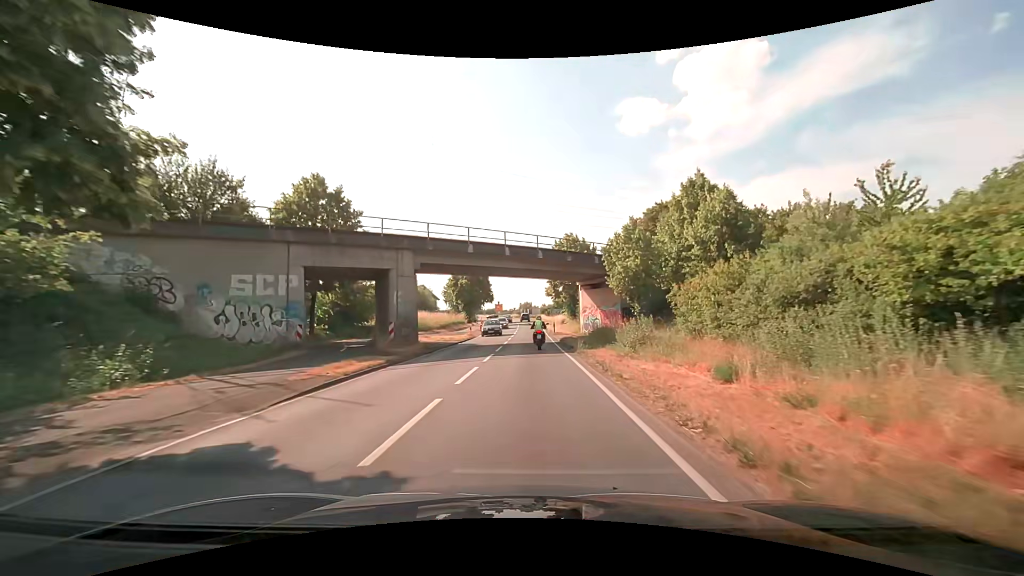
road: secondary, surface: asphalt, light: Day
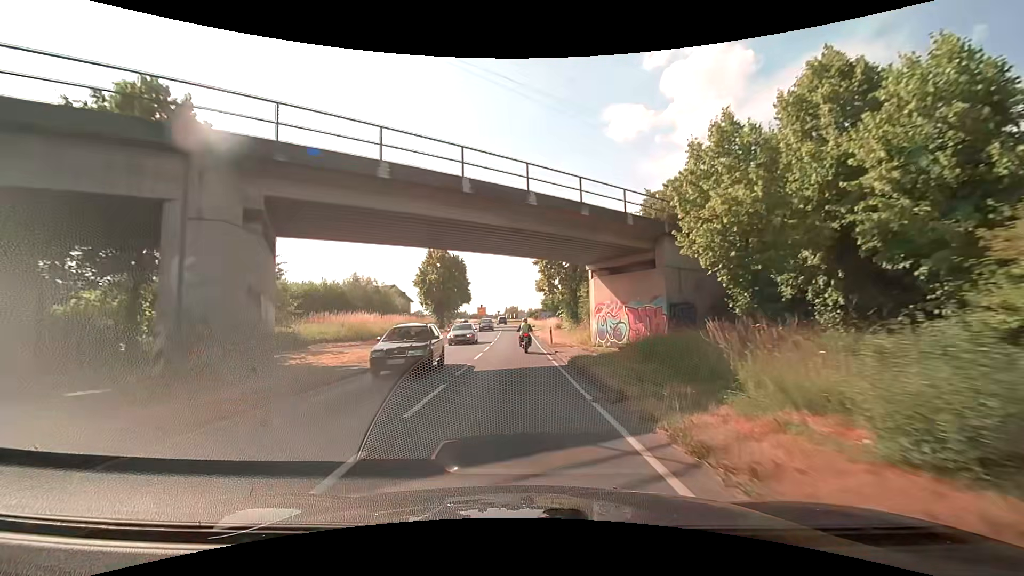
(+0.5, +15.4) m; +2°
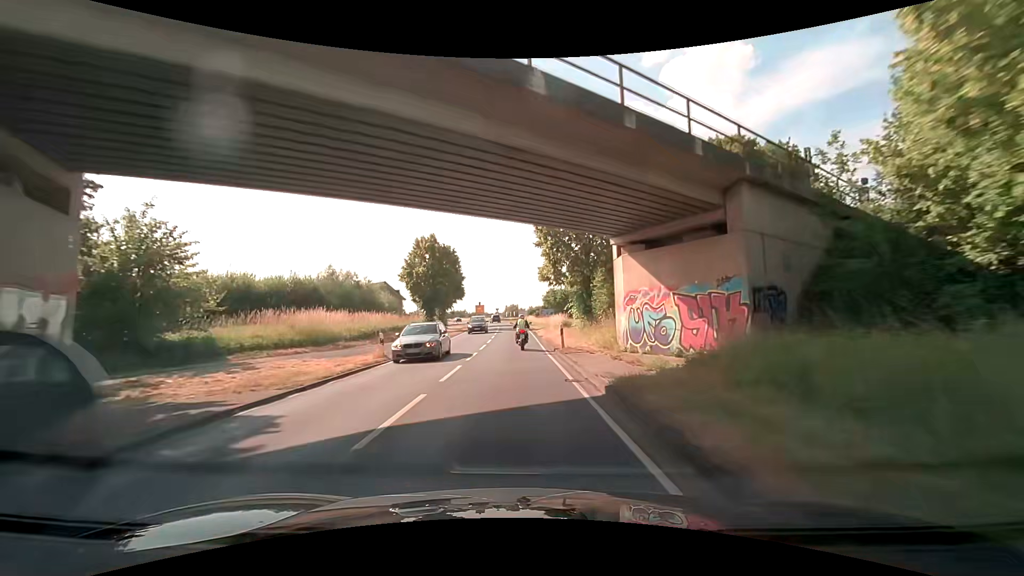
(0.0, +8.0) m; 0°
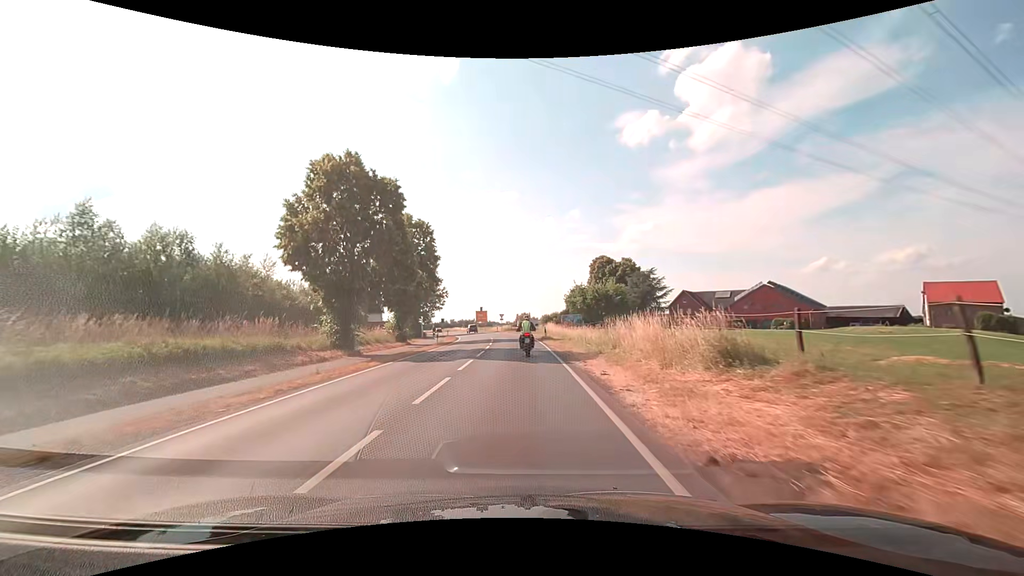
(-0.5, +33.1) m; -2°
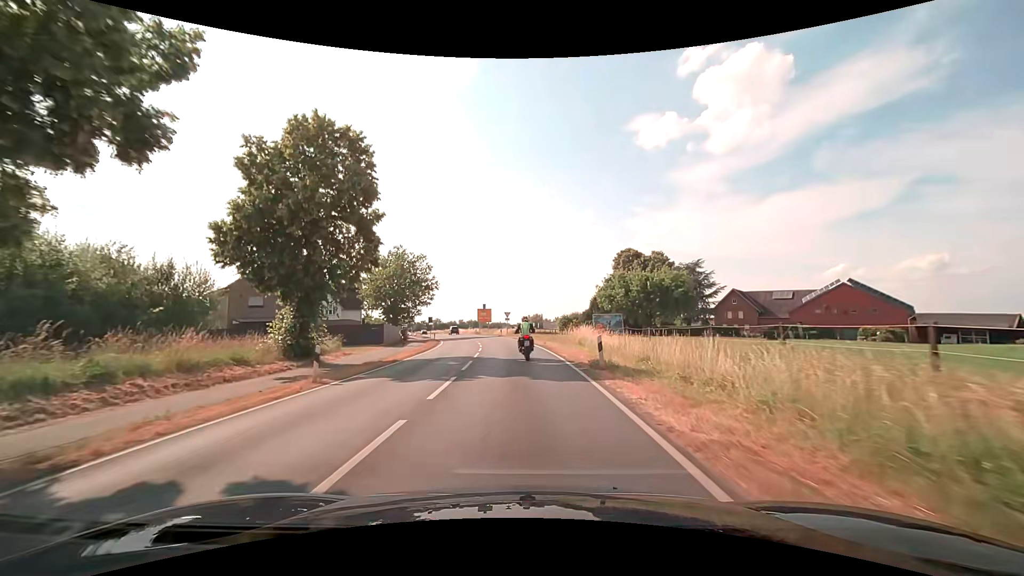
(-0.1, +23.1) m; -1°
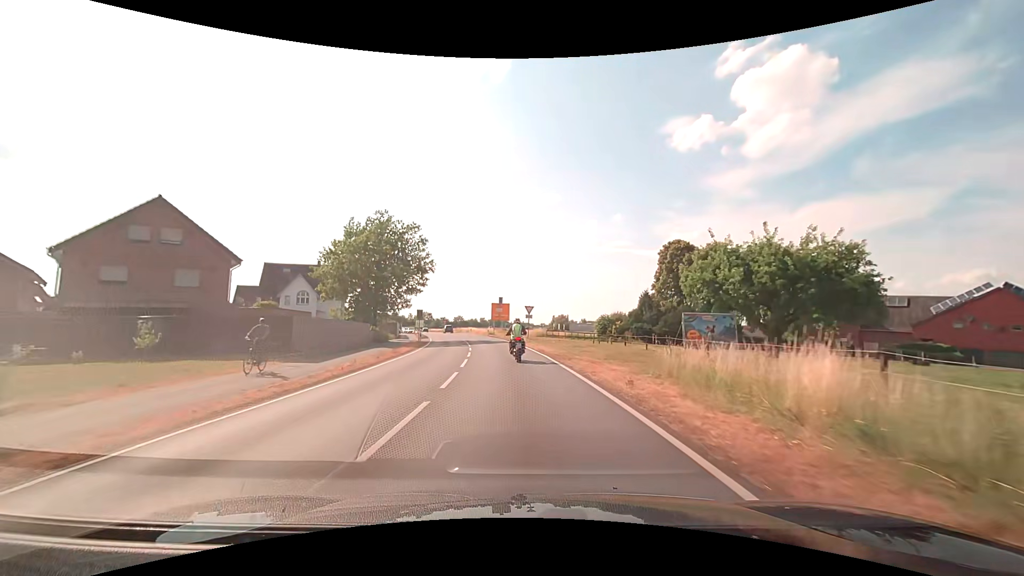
(-0.5, +22.1) m; -3°
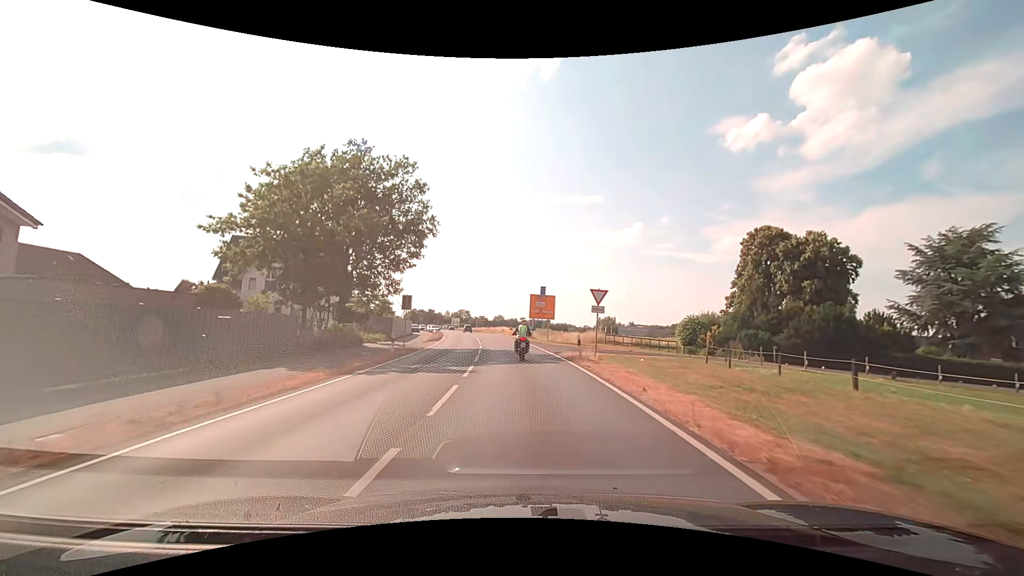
(-0.8, +21.4) m; -5°
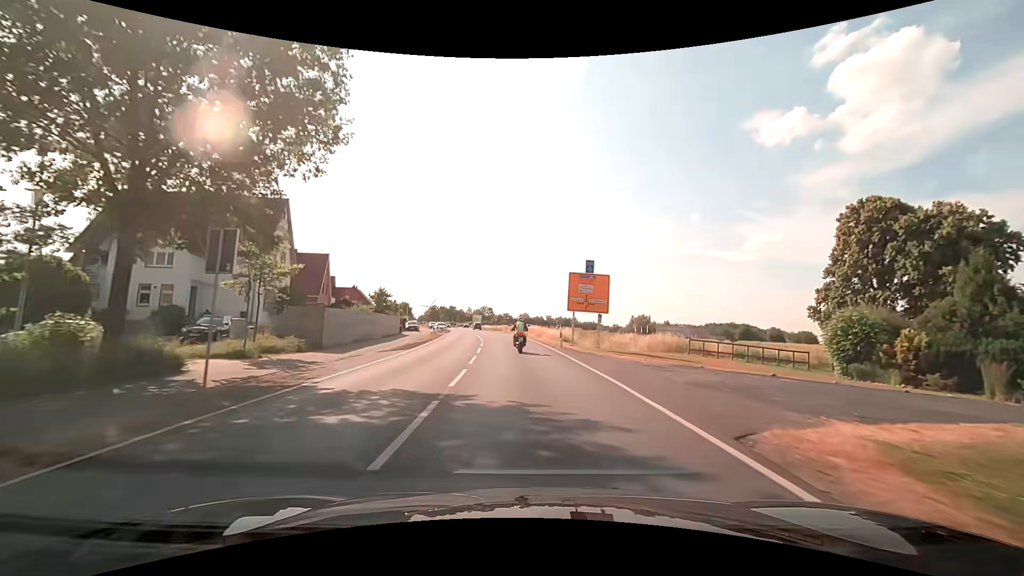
(-0.5, +21.0) m; -3°
(0, +10) (0, +20) (-1, +30) (-2, +40) (-2, +50) (-3, +60) (-5, +70) (-6, +80) (-8, +90) (-9, +99) m
